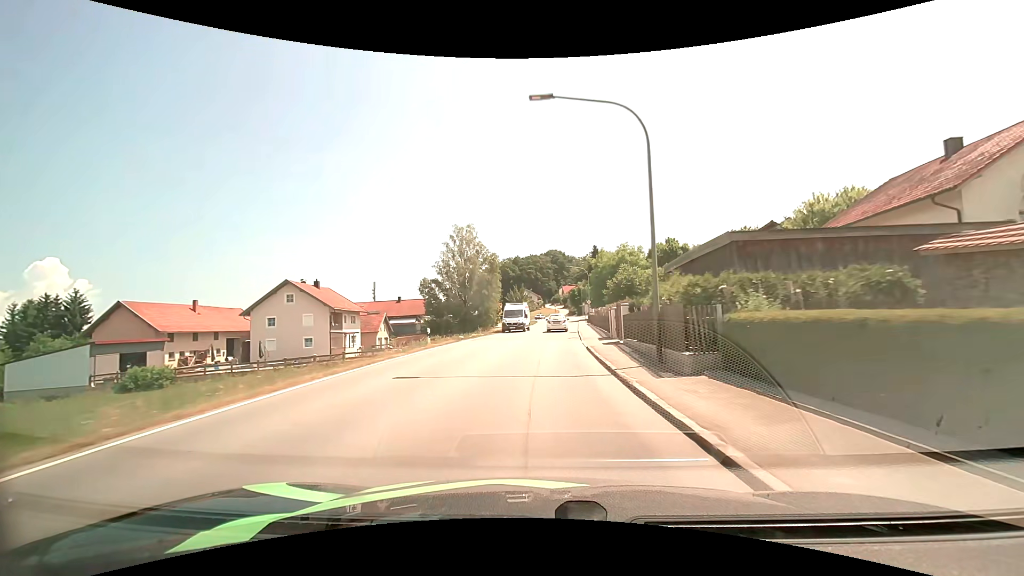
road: secondary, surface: asphalt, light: Day
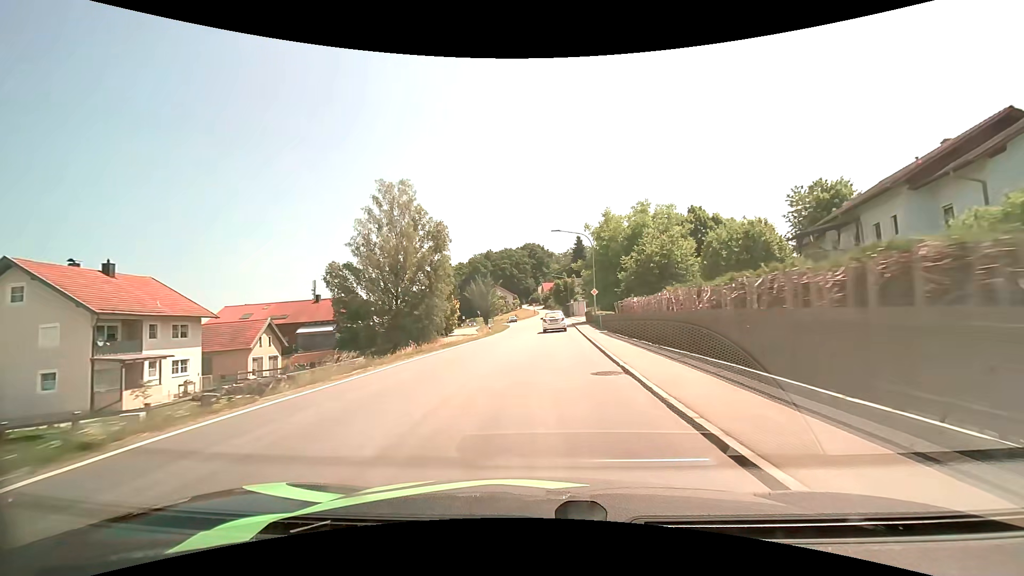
(+0.5, +28.6) m; +2°
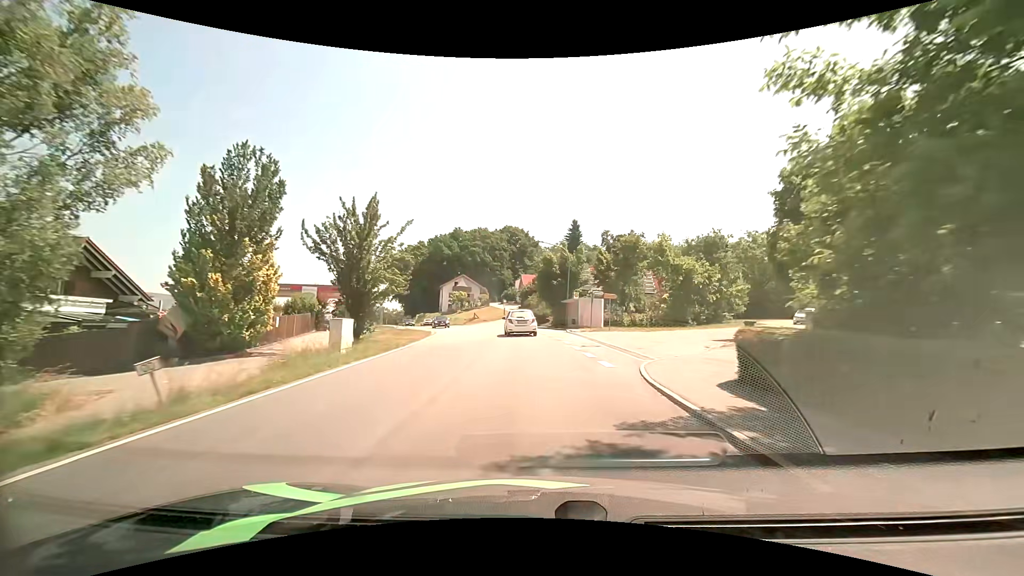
(+1.1, +43.5) m; +3°
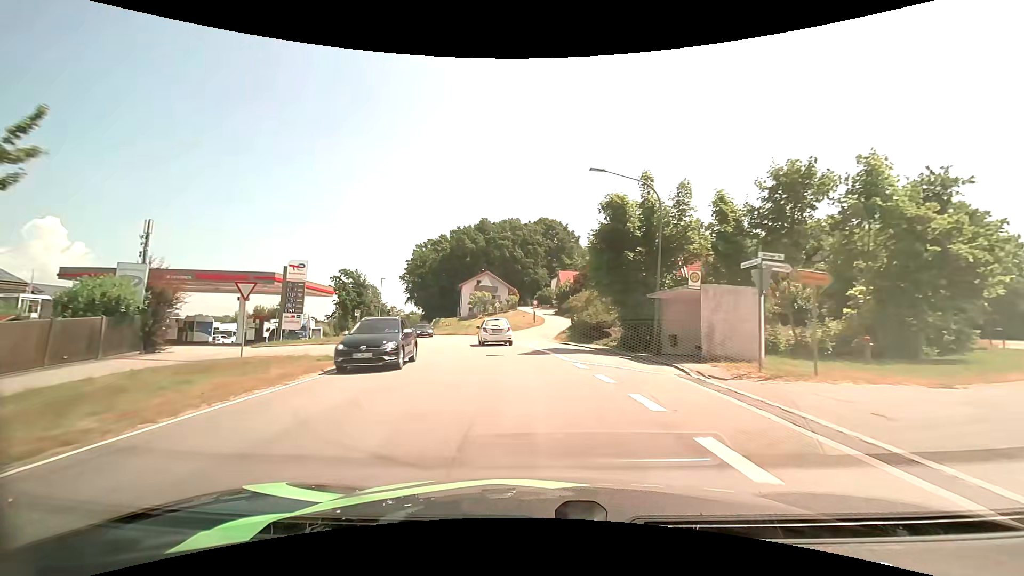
(-0.6, +22.9) m; -5°
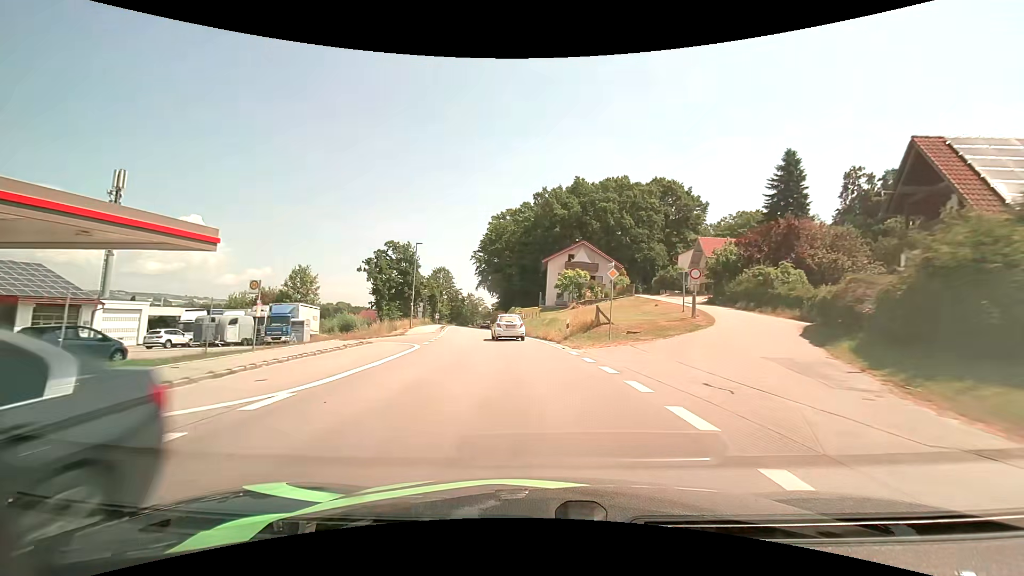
(-2.8, +30.0) m; -10°
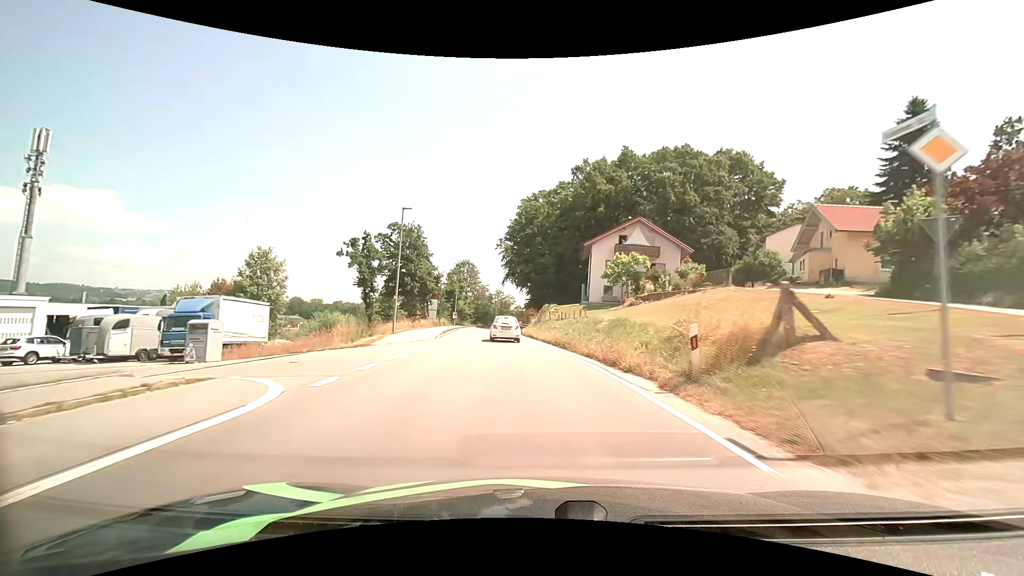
(-0.6, +16.2) m; -4°
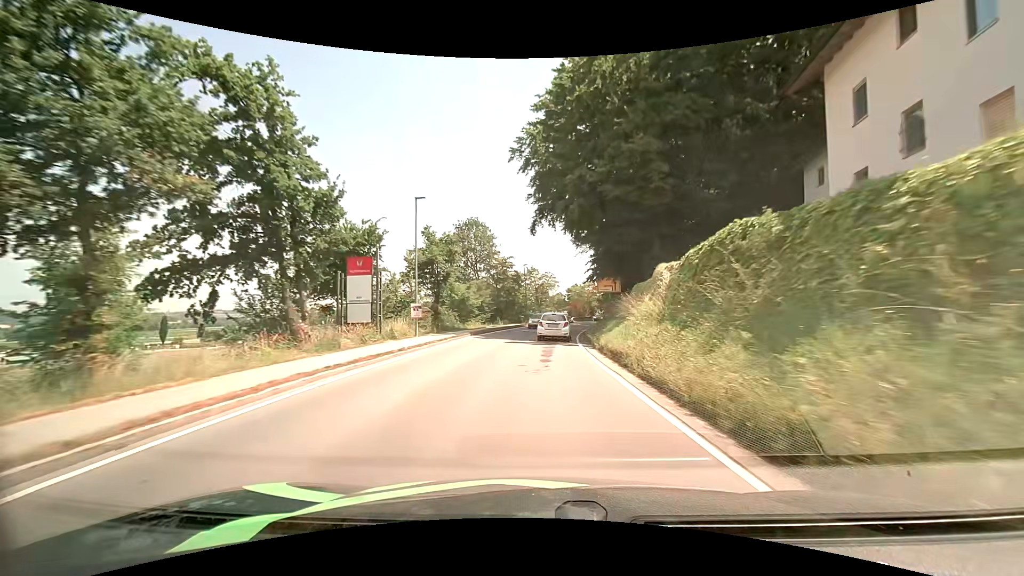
(-2.8, +45.0) m; -4°
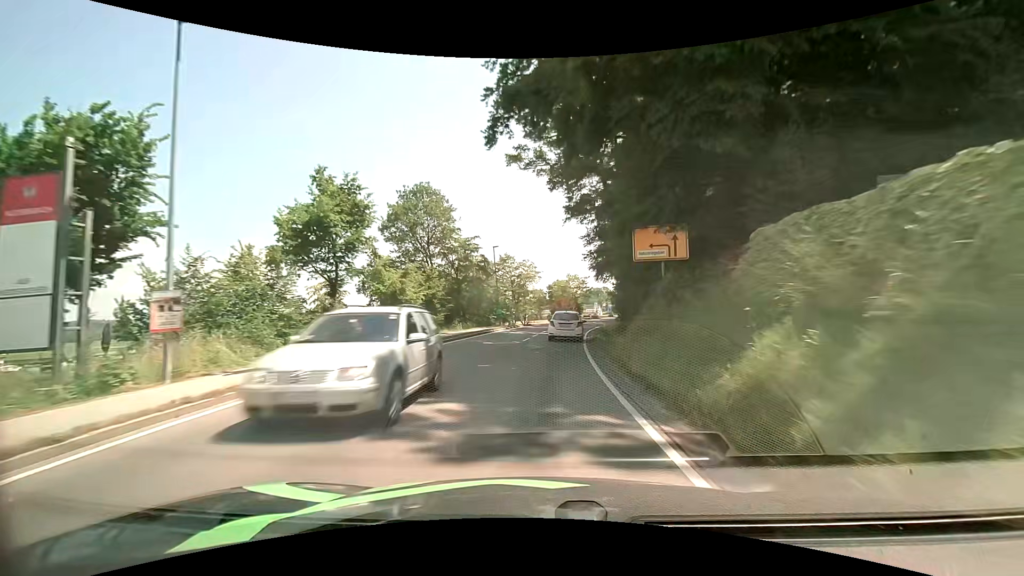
(+0.3, +18.0) m; +2°
(0, +10) (+1, +20) (+1, +30) (+3, +40) (+4, +50) (+6, +60) (+8, +69) (+10, +79) (+13, +89) (+15, +99) m
